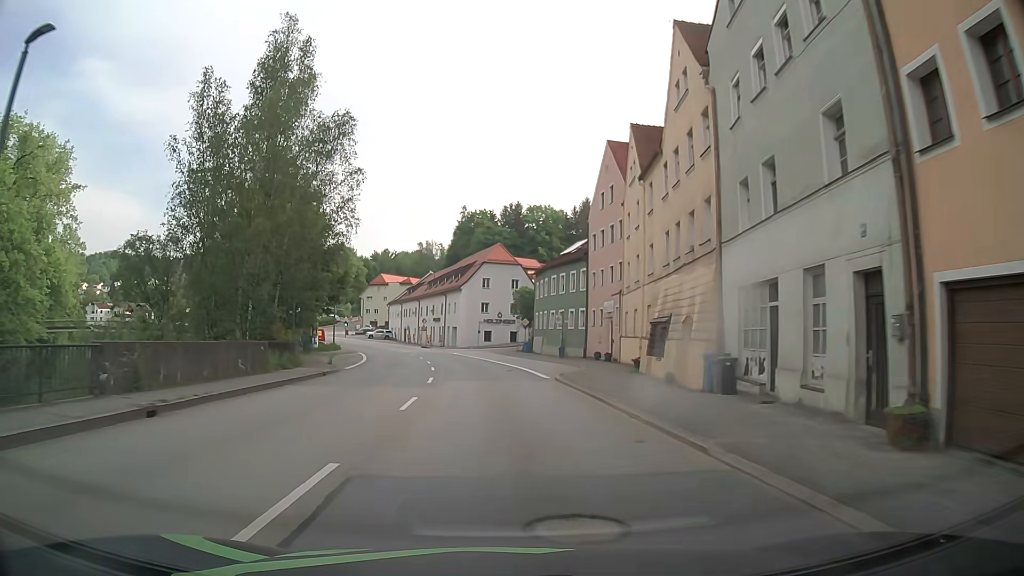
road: primary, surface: asphalt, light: Day
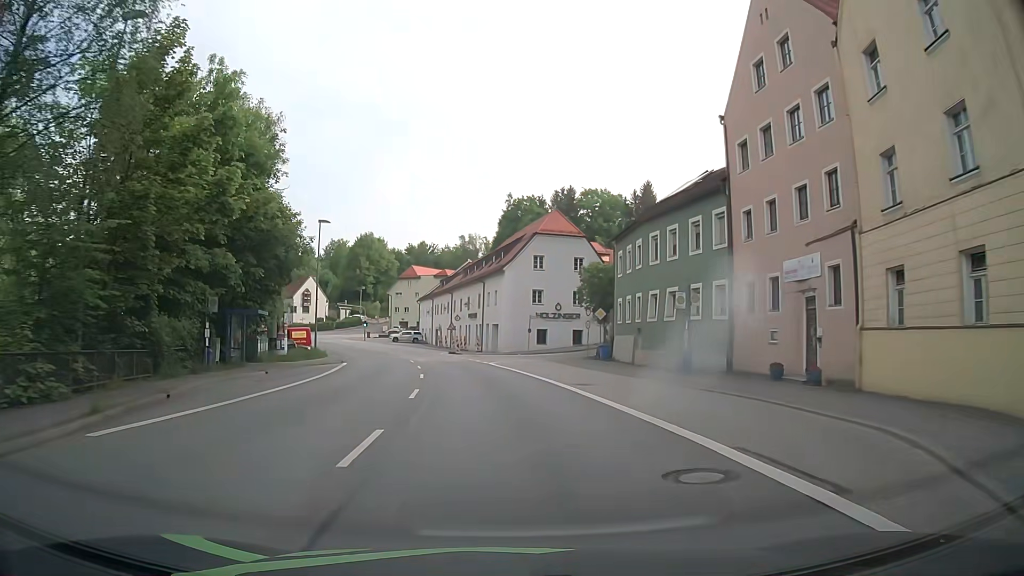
(-1.1, +24.2) m; -4°
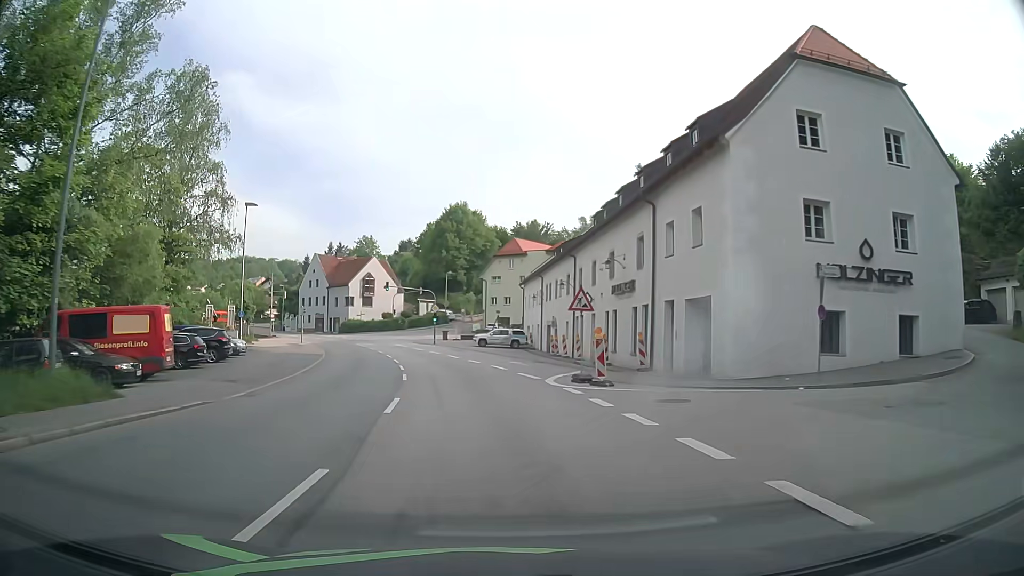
(-3.3, +39.7) m; -10°
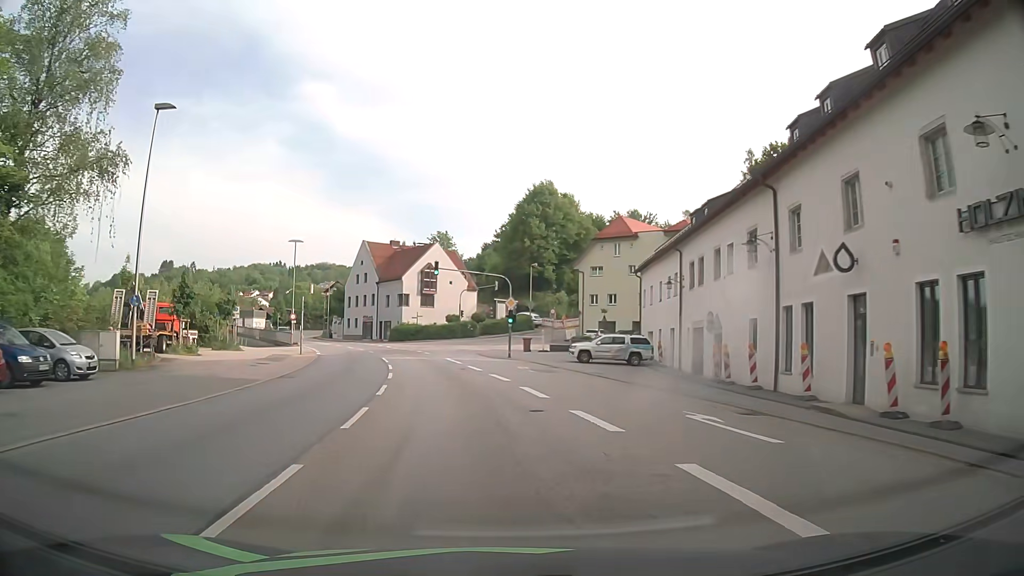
(-1.4, +23.4) m; -8°
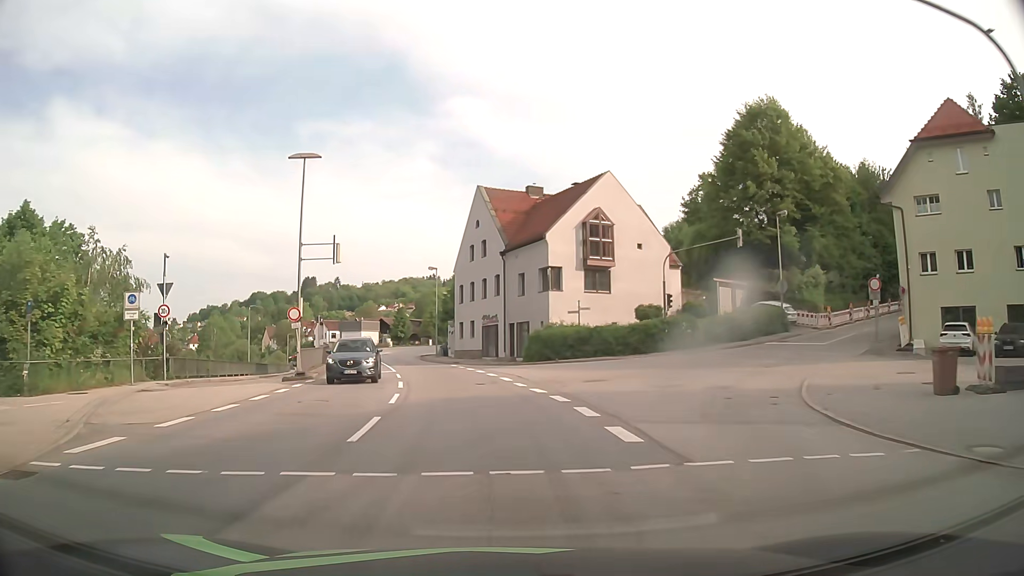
(-4.1, +37.1) m; -14°
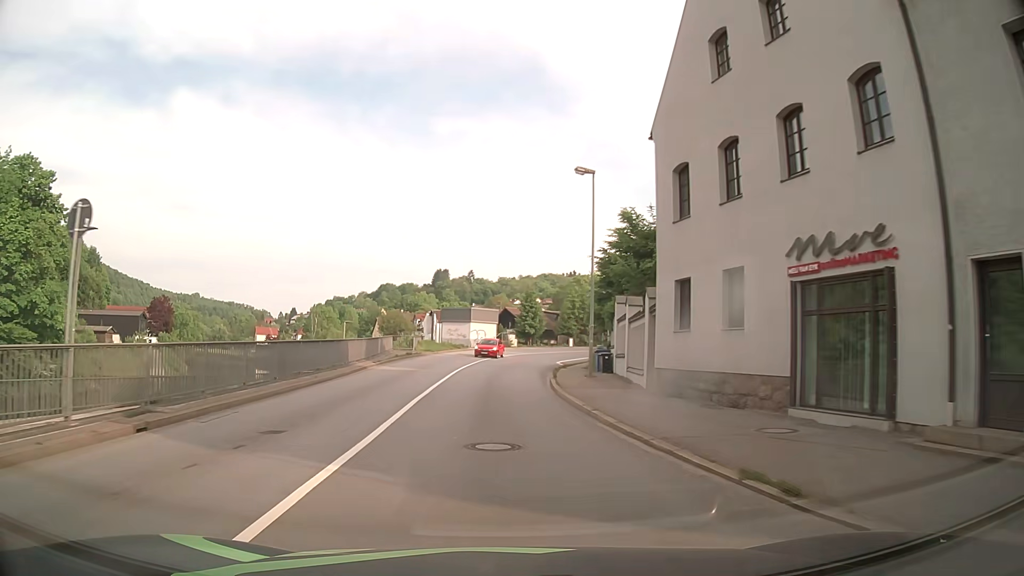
(-4.1, +35.6) m; -12°
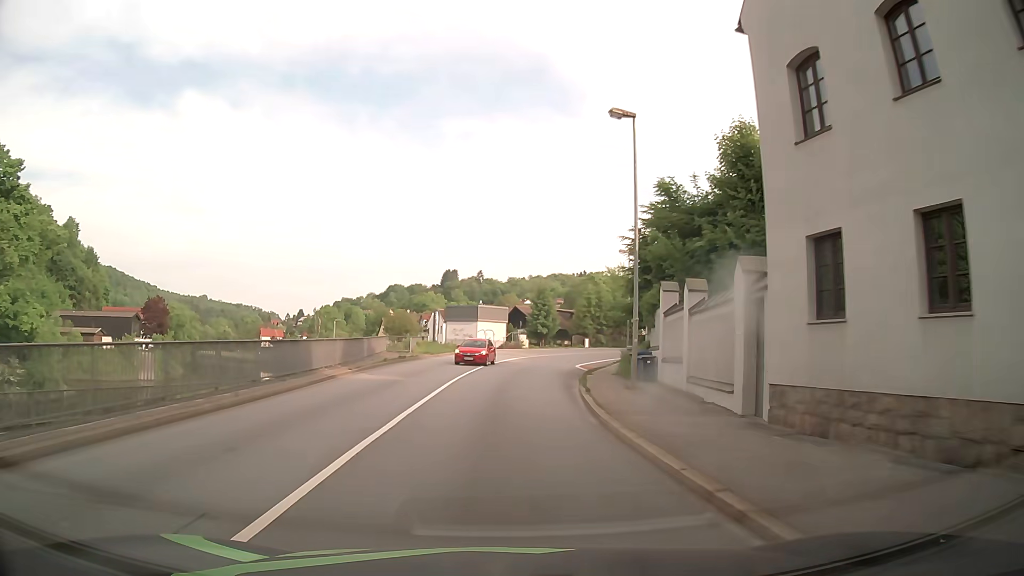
(-0.1, +7.1) m; -1°
